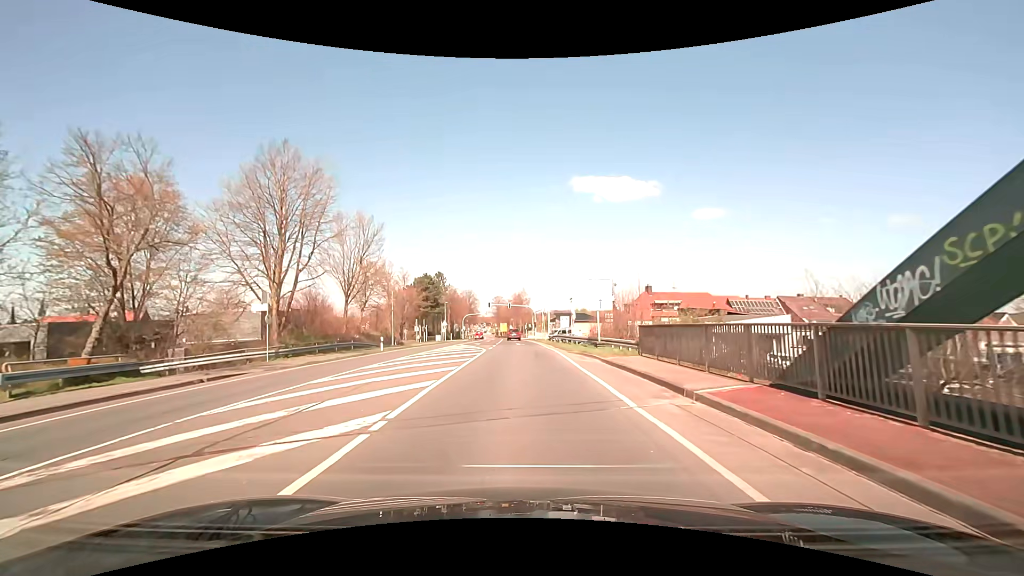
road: primary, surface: asphalt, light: Day
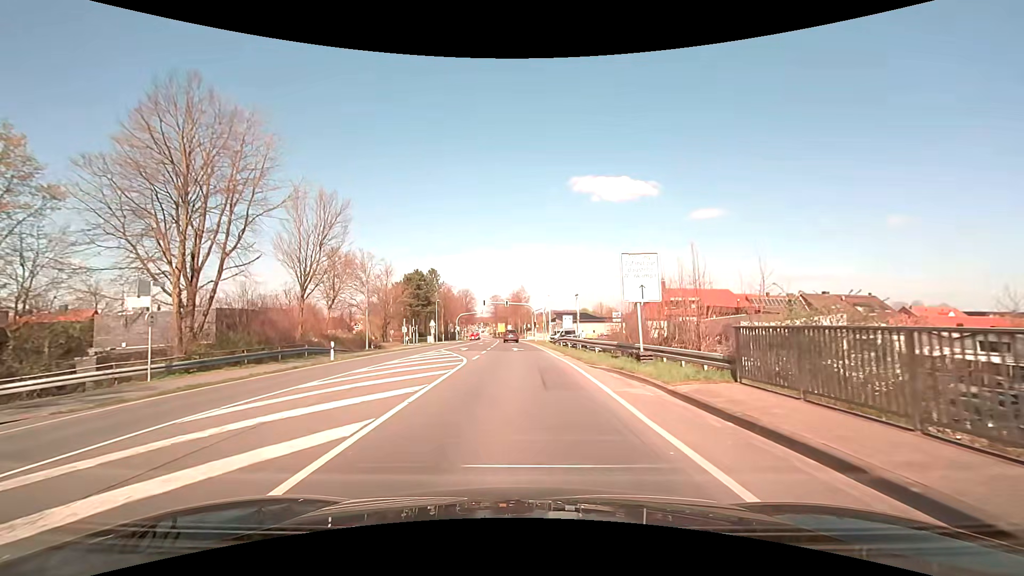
(+0.1, +9.2) m; 0°
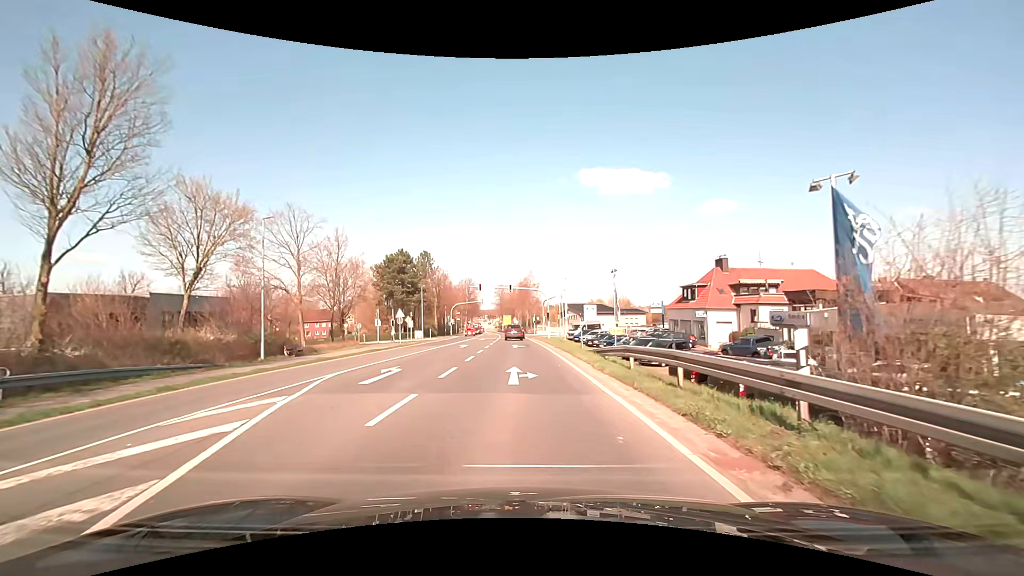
(+0.2, +21.3) m; 0°
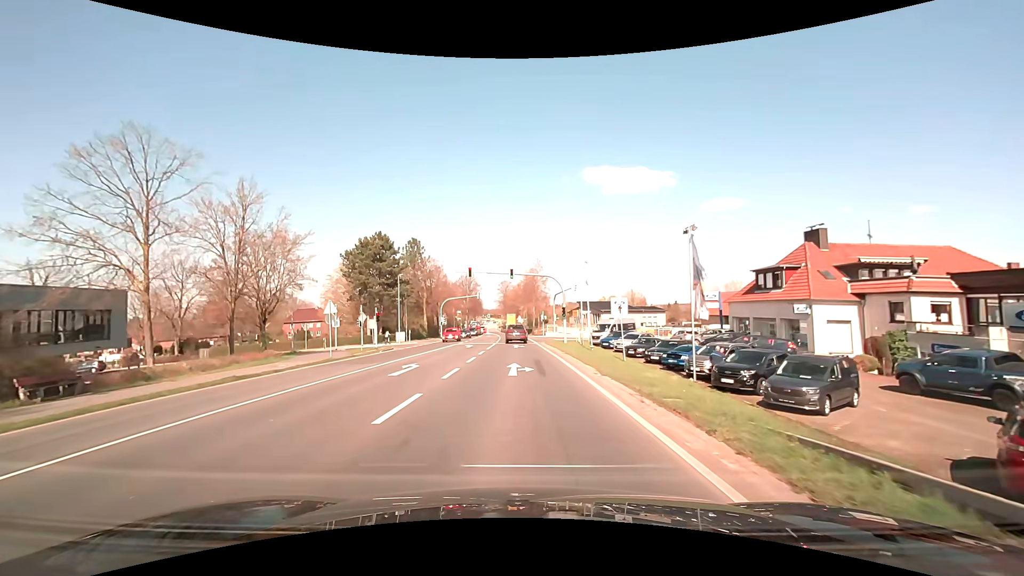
(-0.1, +17.8) m; -1°
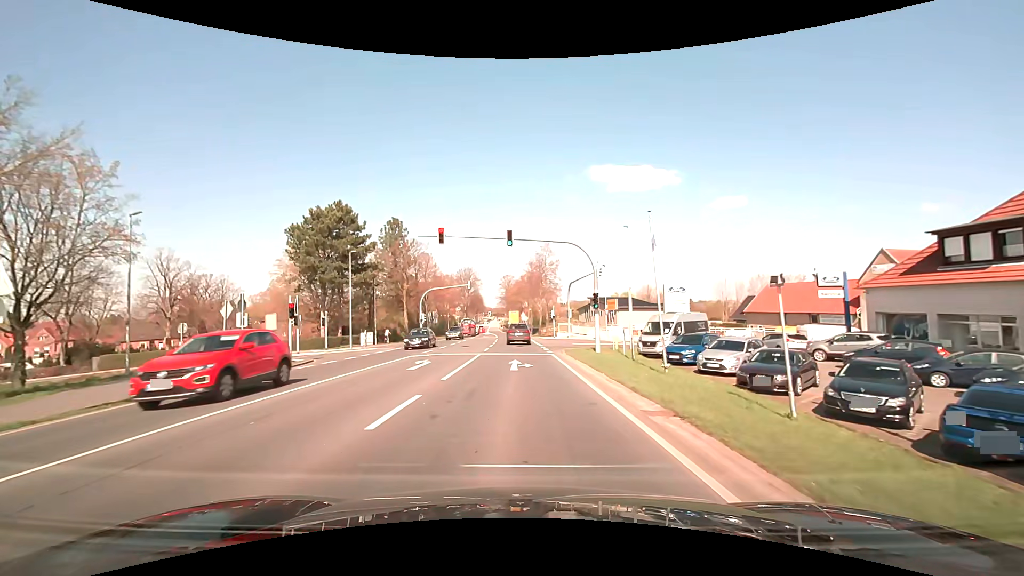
(-0.1, +18.4) m; -1°
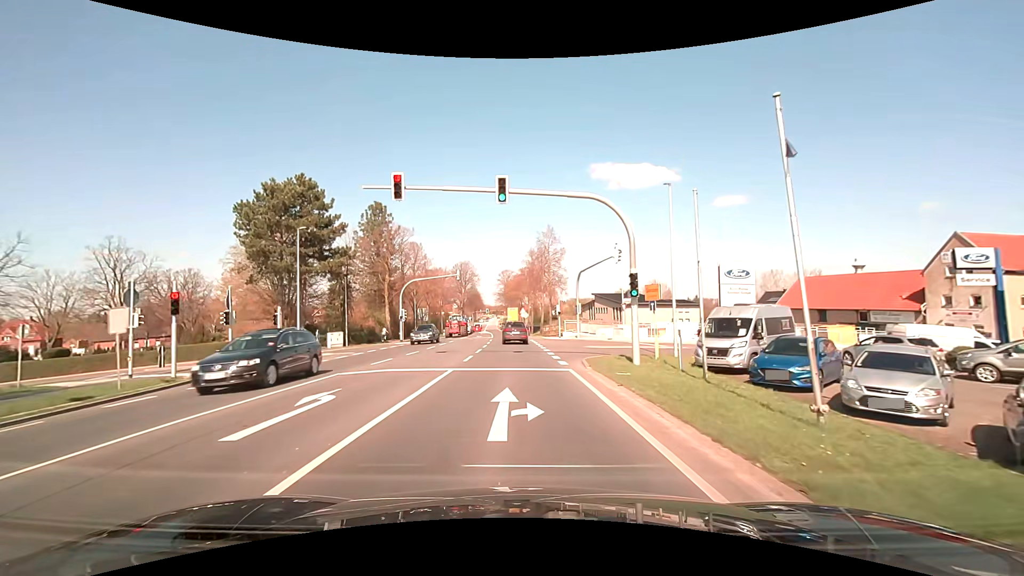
(0.0, +9.8) m; 0°
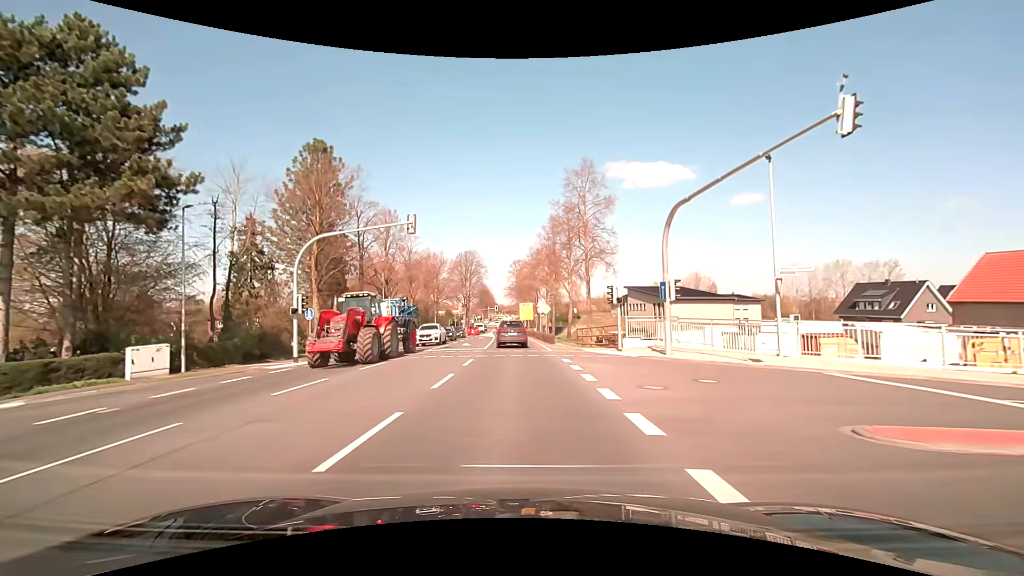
(-0.3, +26.1) m; -2°
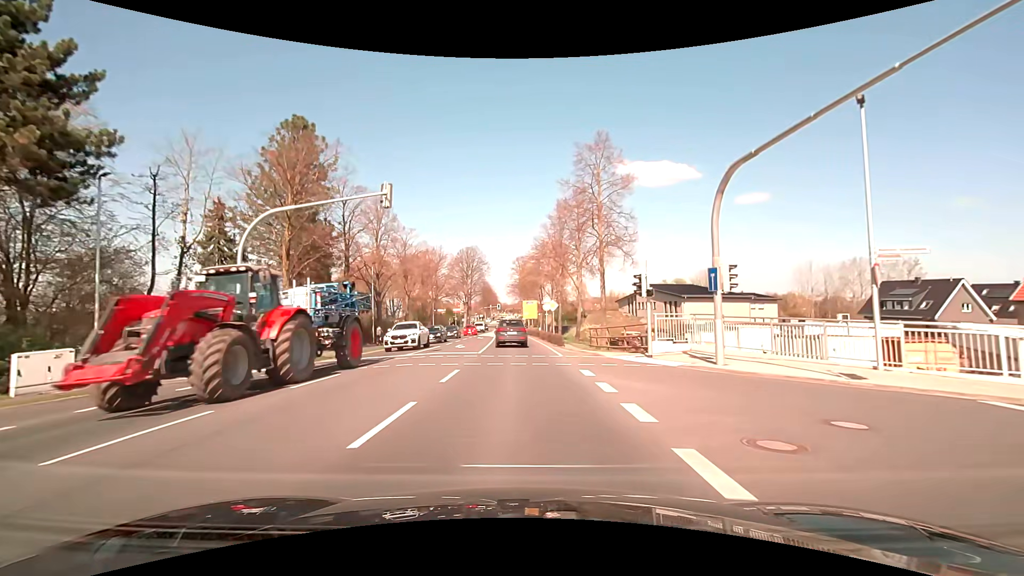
(0.0, +5.3) m; 0°
(0, +10) (0, +20) (0, +30) (-1, +40) (-1, +50) (-2, +60) (-2, +70) (-3, +80) (-3, +90) (-4, +100) m
